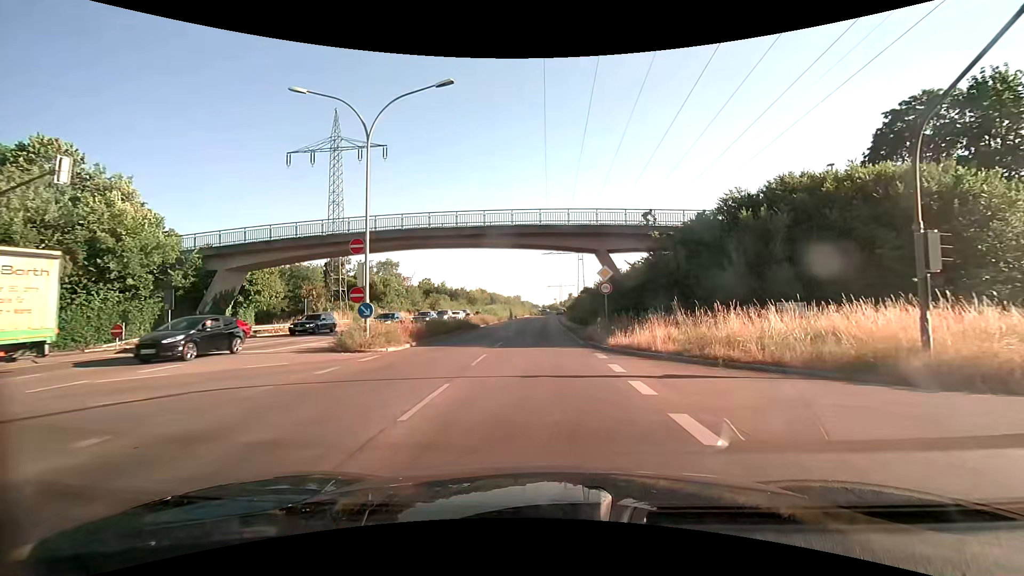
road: primary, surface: asphalt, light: Day
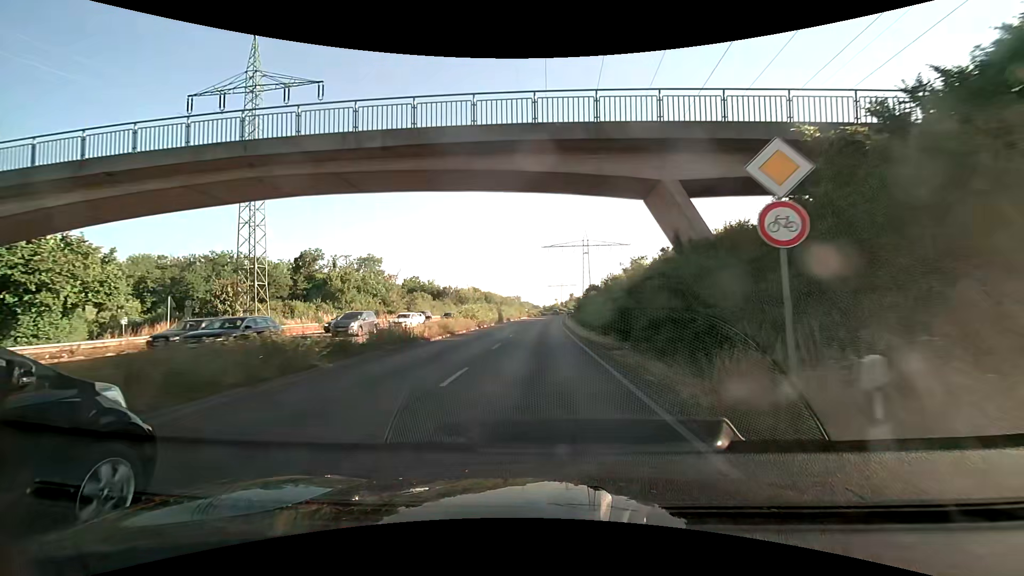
(0.0, +18.5) m; 0°
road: trunk
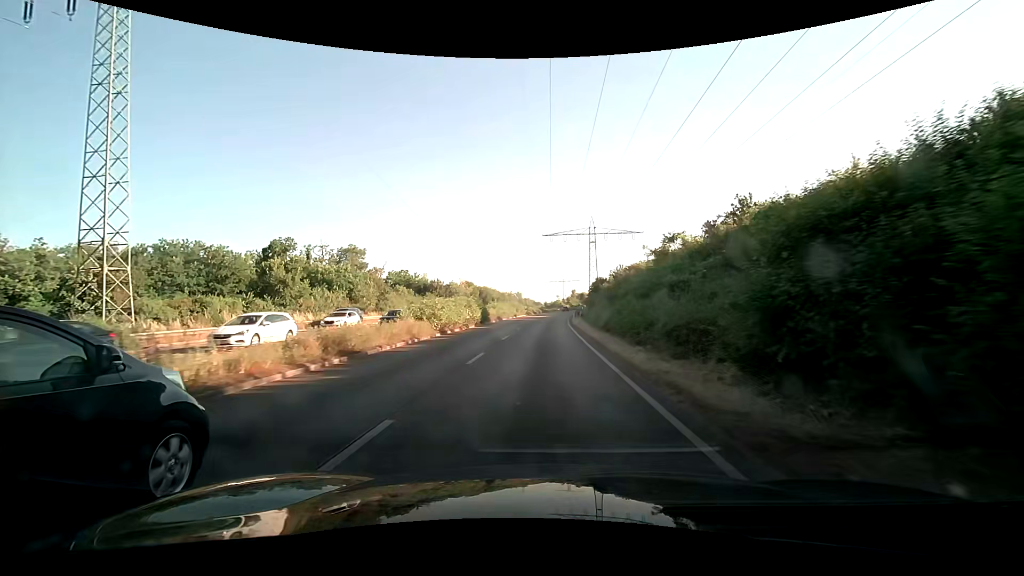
(0.0, +15.4) m; 0°
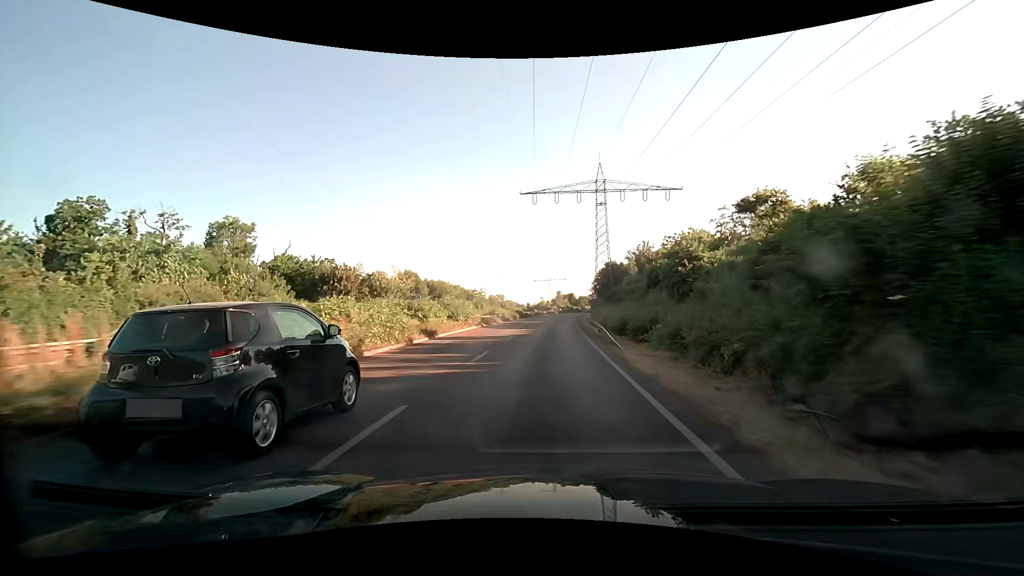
(+0.2, +45.0) m; +1°
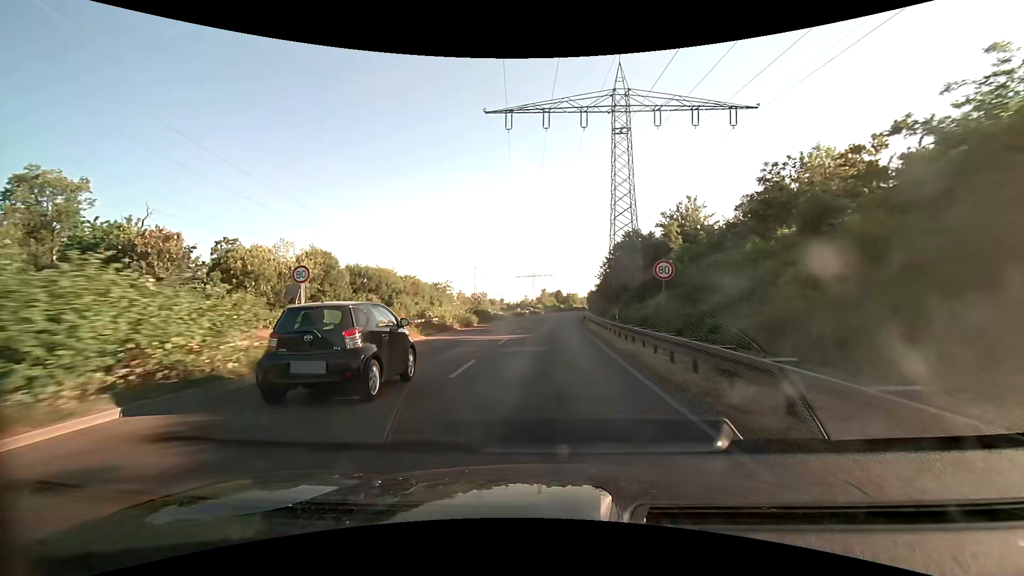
(+0.4, +30.4) m; +2°
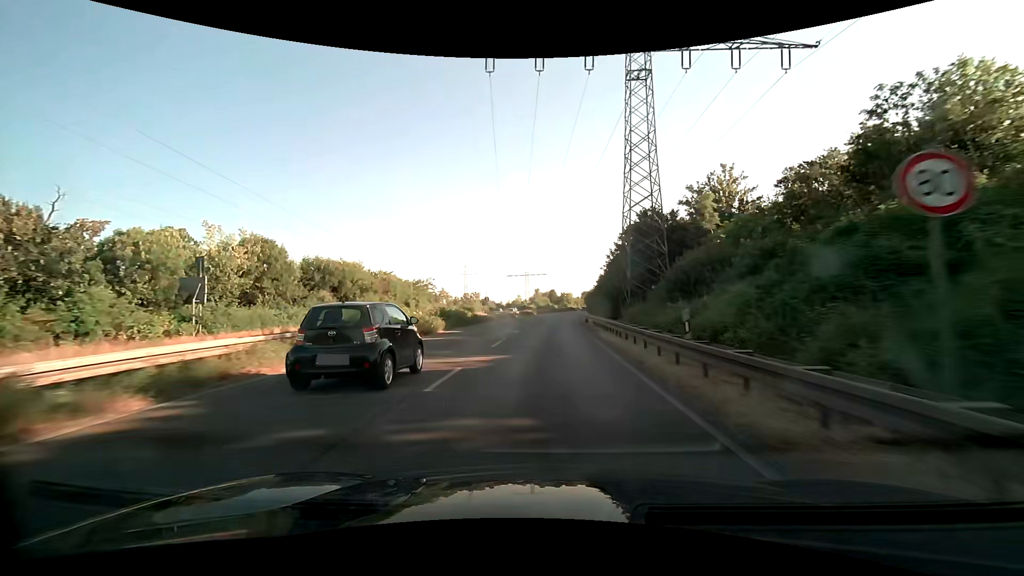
(+0.1, +10.7) m; +1°
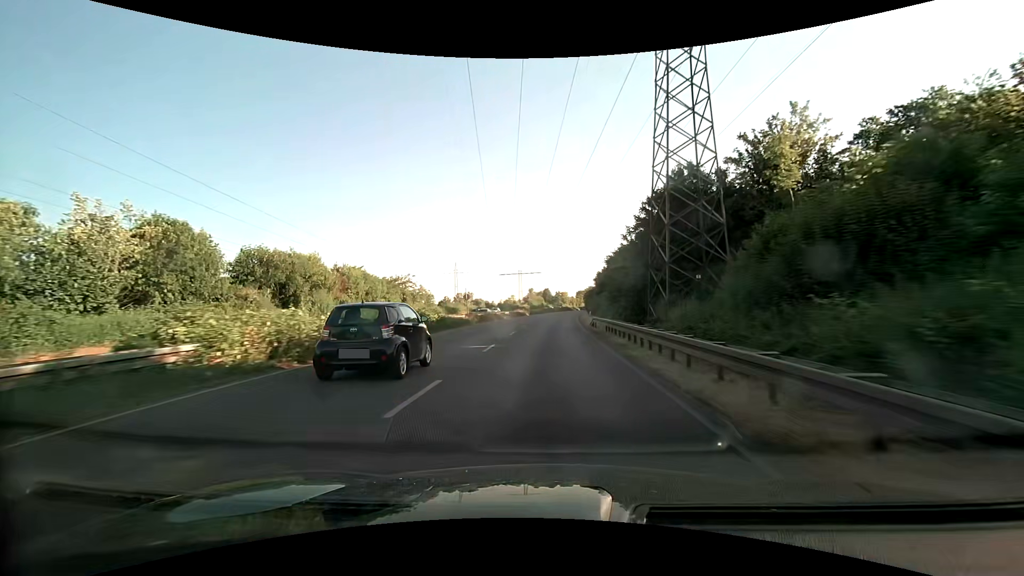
(+0.1, +11.0) m; +1°
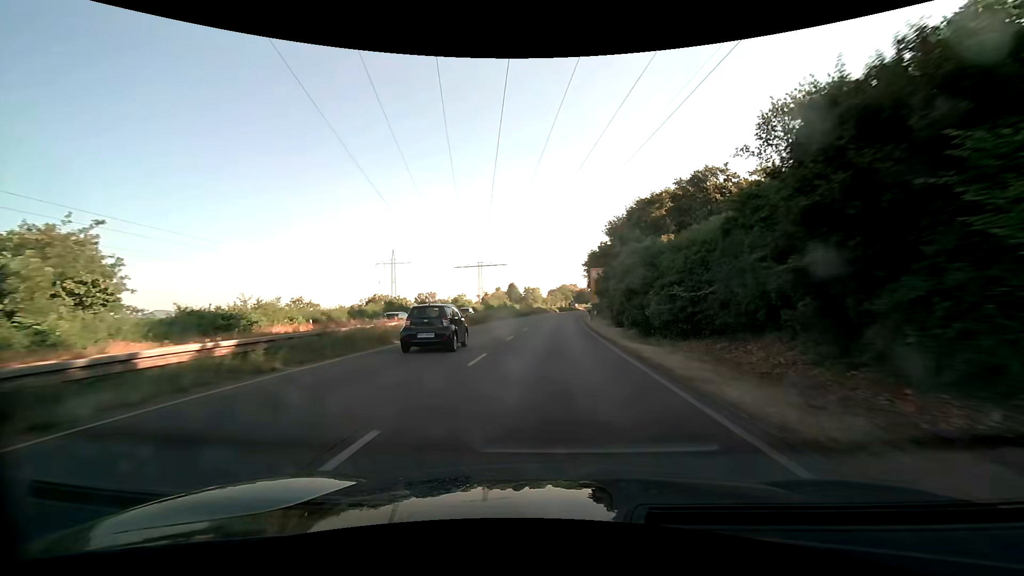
(+1.4, +57.9) m; +3°
(0, +10) (0, +20) (+1, +30) (+1, +40) (+1, +50) (+2, +60) (+3, +70) (+4, +80) (+5, +90) (+6, +100) m
